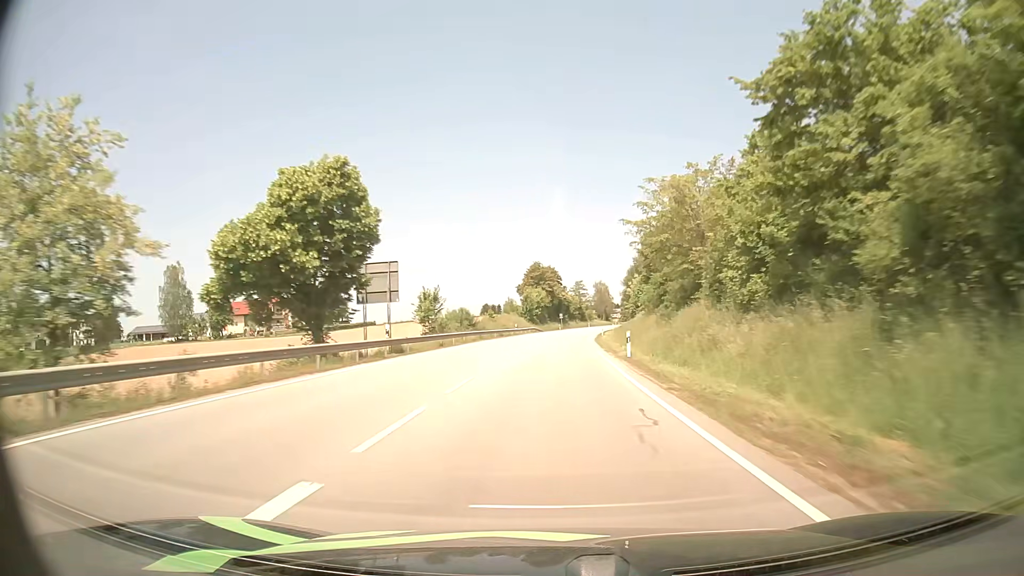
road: primary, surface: asphalt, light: Day
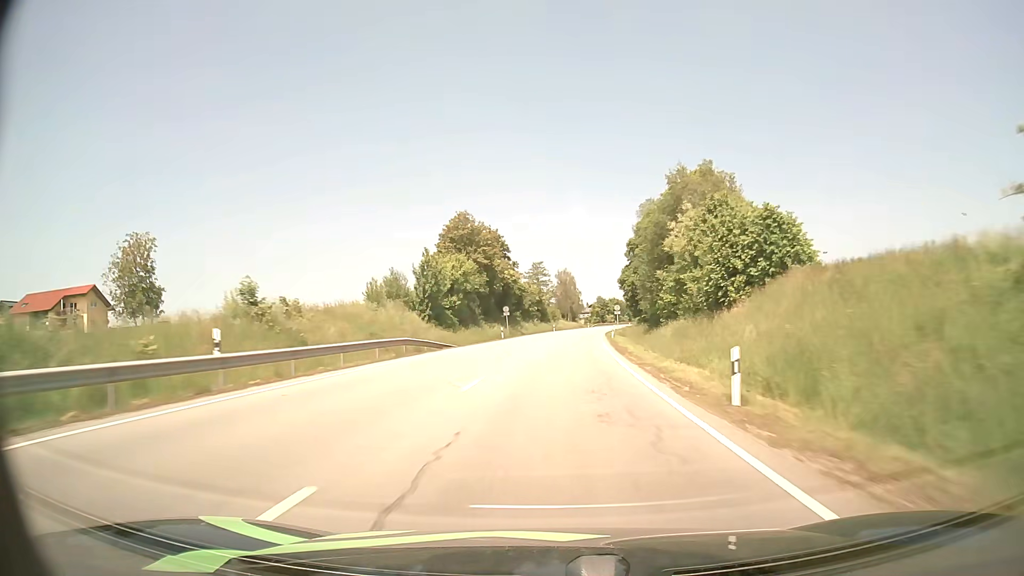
(+2.3, +66.2) m; +4°
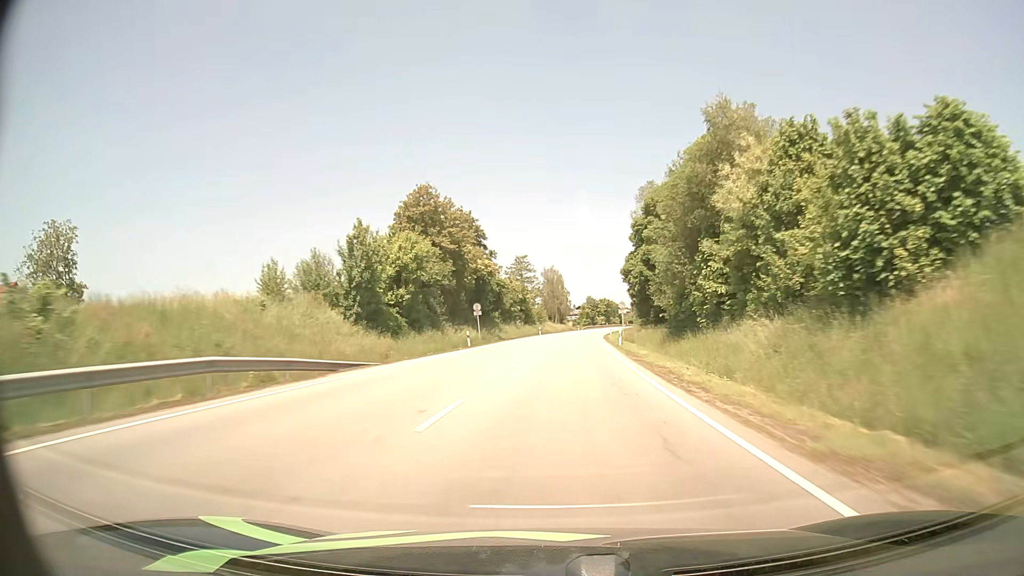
(+0.2, +16.8) m; +1°
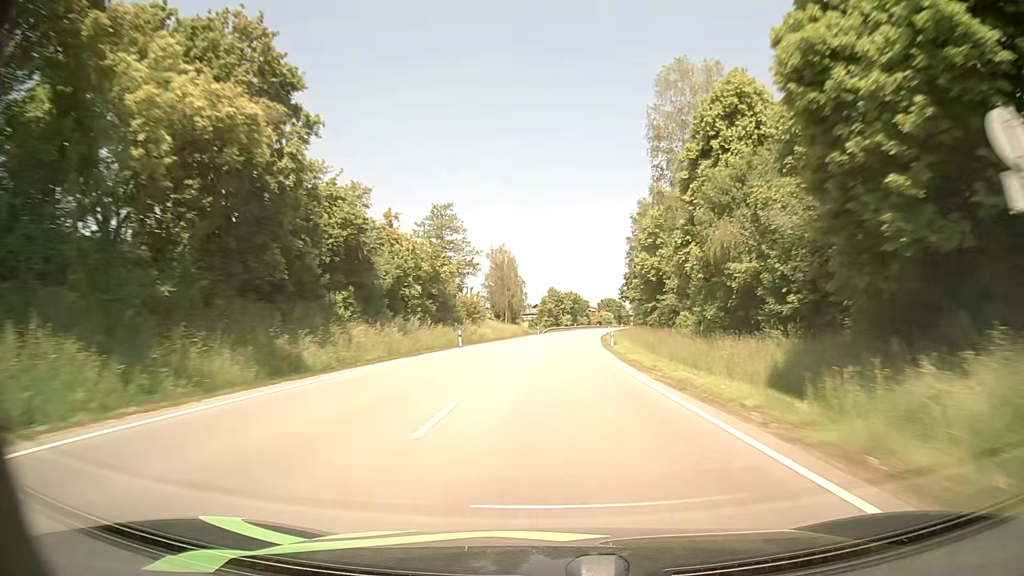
(+1.7, +50.7) m; +4°
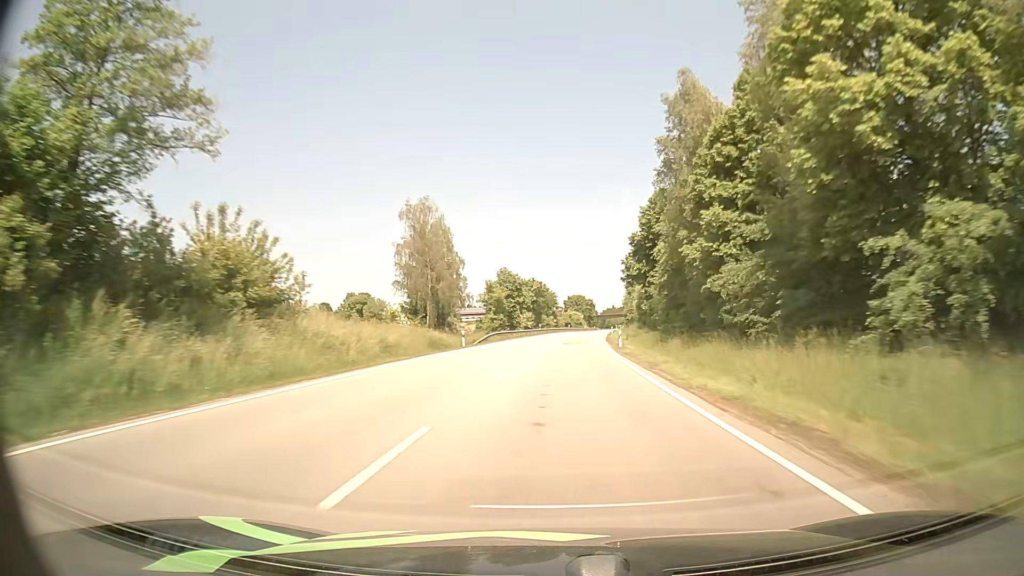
(+1.3, +51.5) m; +3°
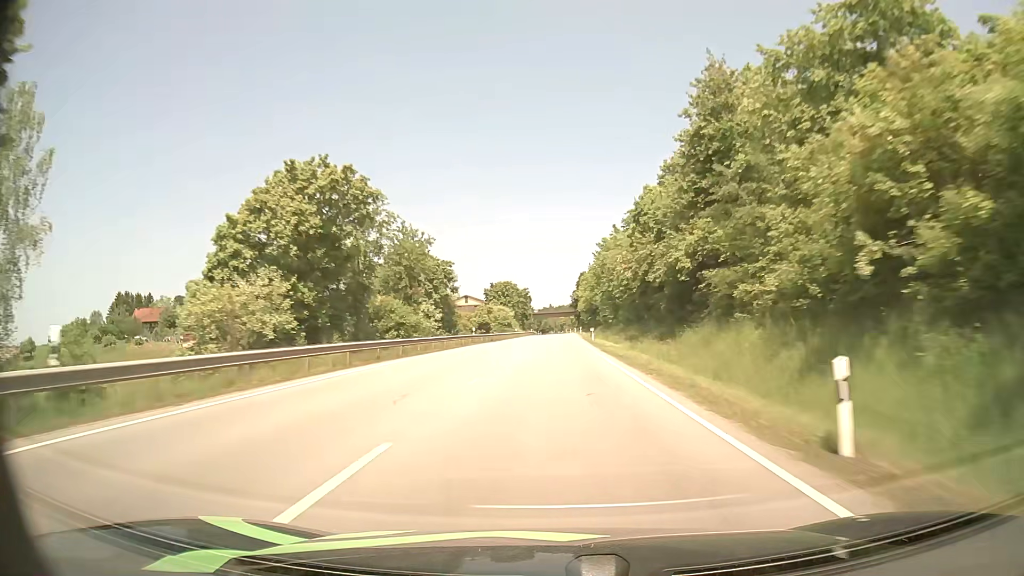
(+5.2, +86.0) m; +6°
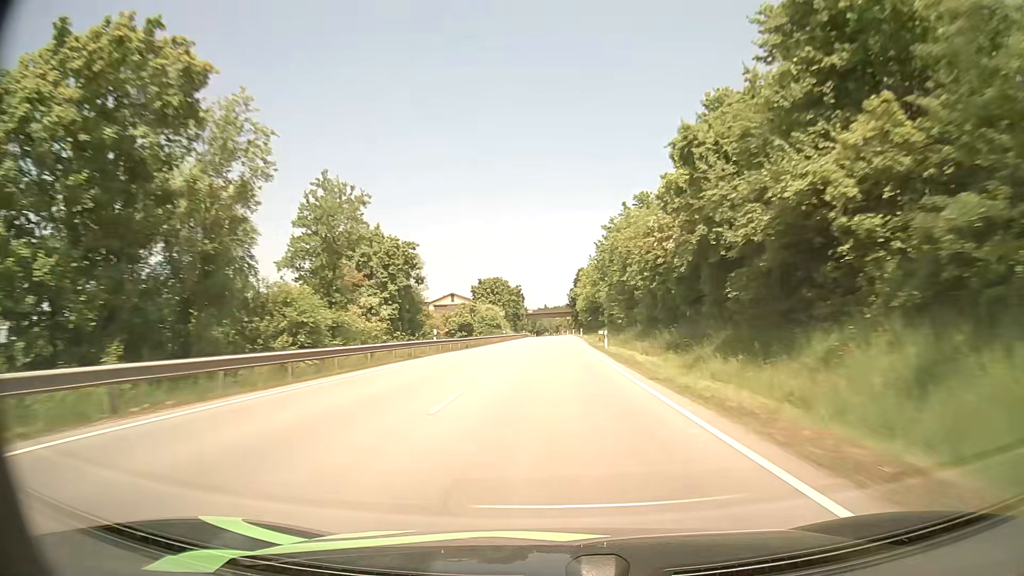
(0.0, +17.4) m; 0°
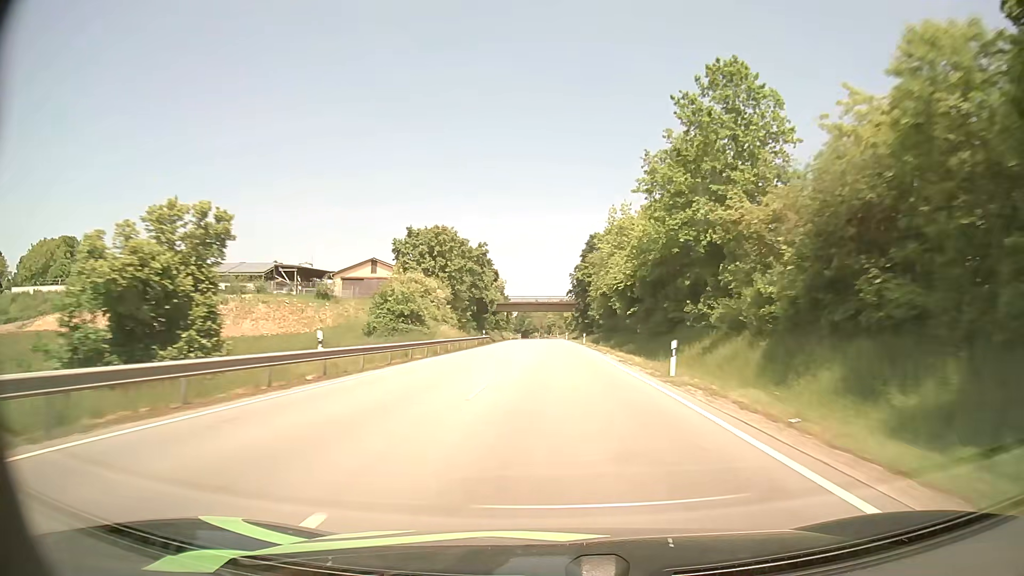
(+0.4, +70.4) m; +1°
(0, +10) (0, +20) (0, +30) (0, +40) (0, +50) (0, +60) (0, +70) (0, +80) (0, +90) (+1, +100) m
